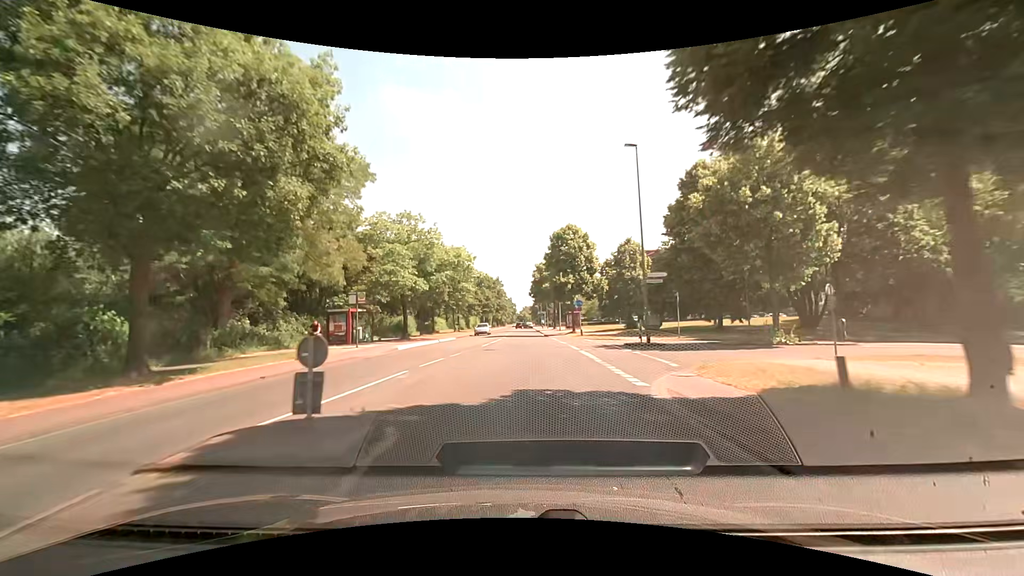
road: tertiary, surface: asphalt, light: Day
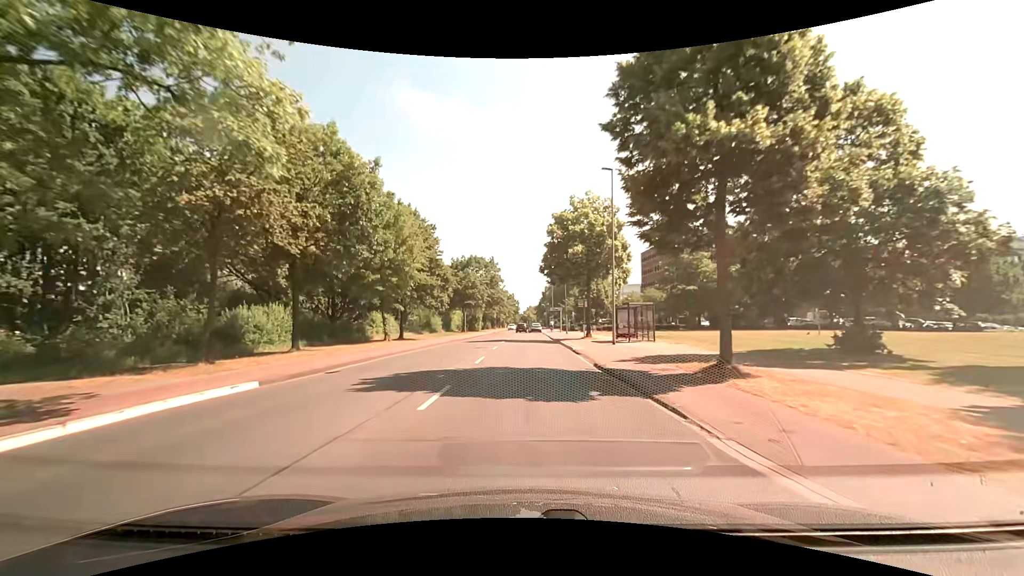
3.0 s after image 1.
(+0.1, +37.9) m; 0°
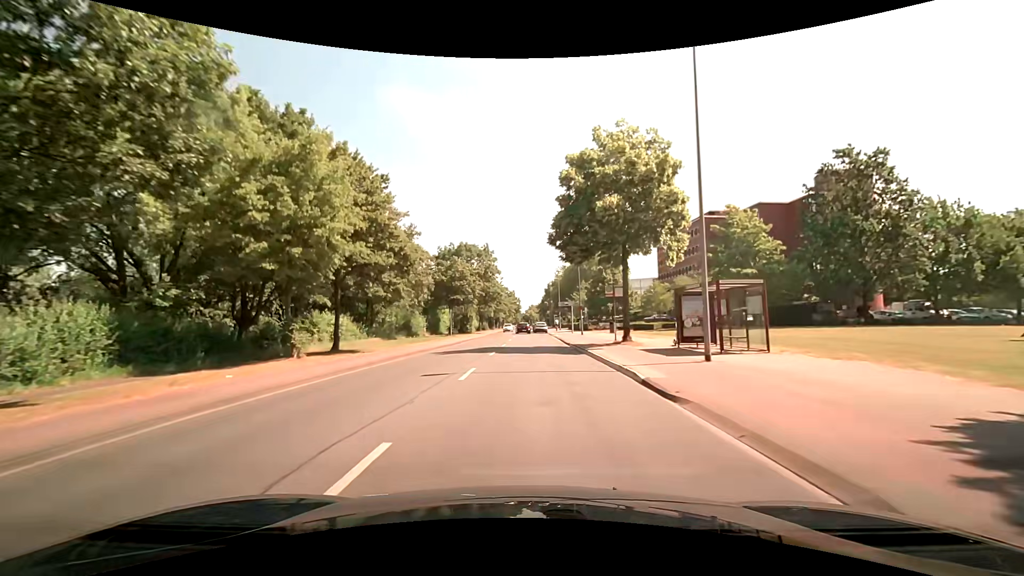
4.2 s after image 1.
(-0.1, +14.3) m; 0°
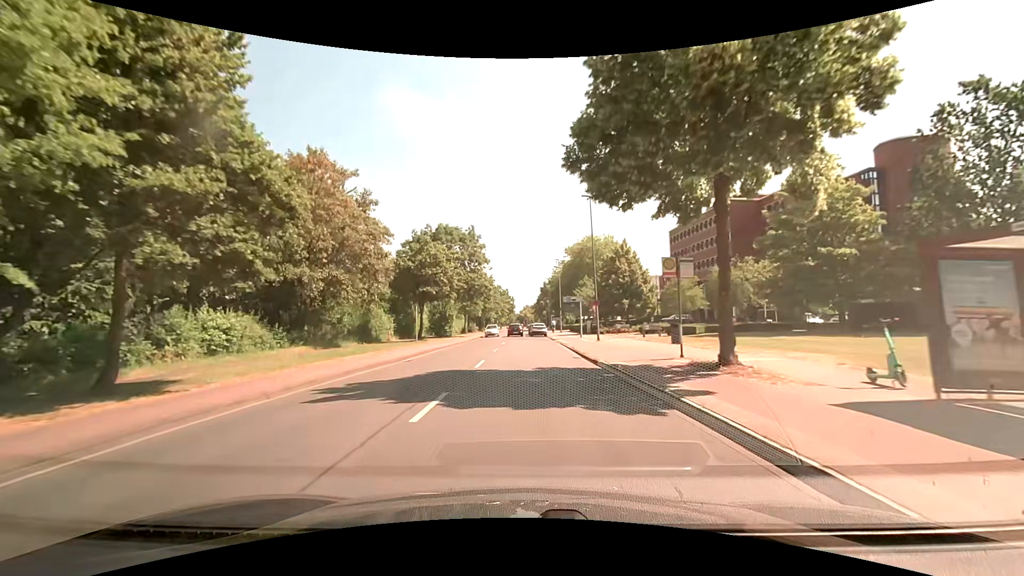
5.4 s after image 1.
(0.0, +13.7) m; 0°
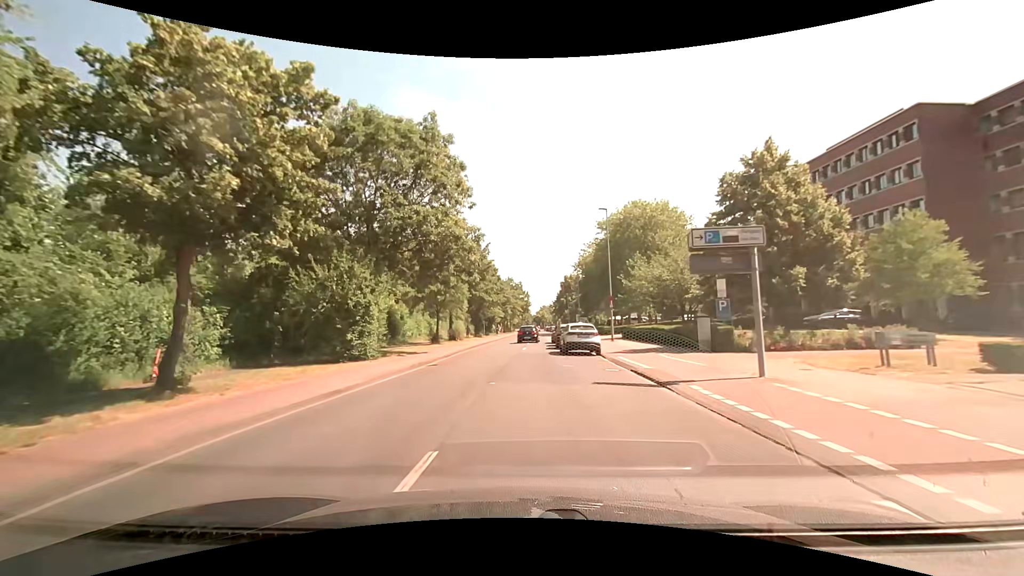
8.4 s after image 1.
(-0.2, +31.7) m; -2°
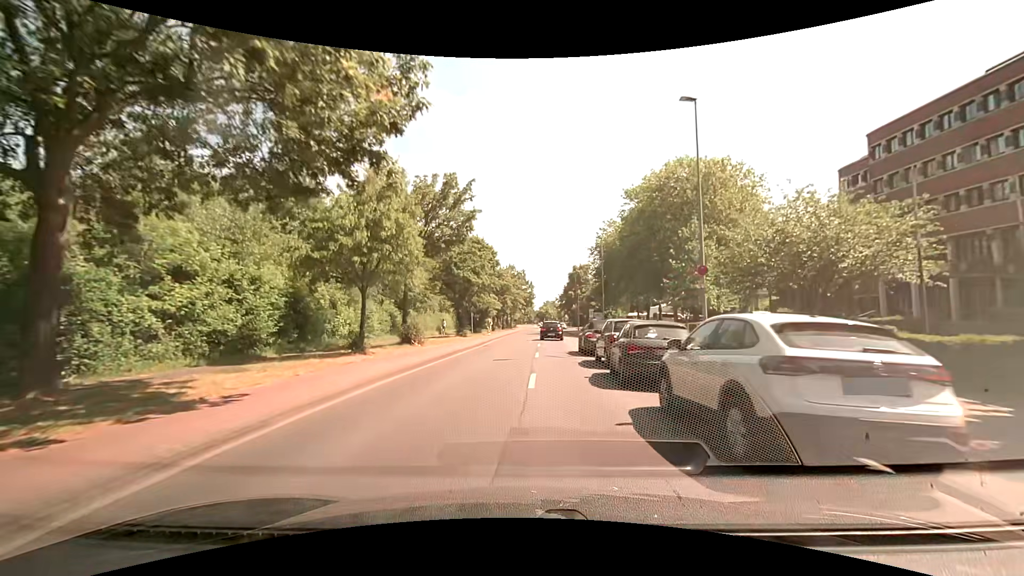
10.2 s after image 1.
(-0.3, +19.1) m; -1°
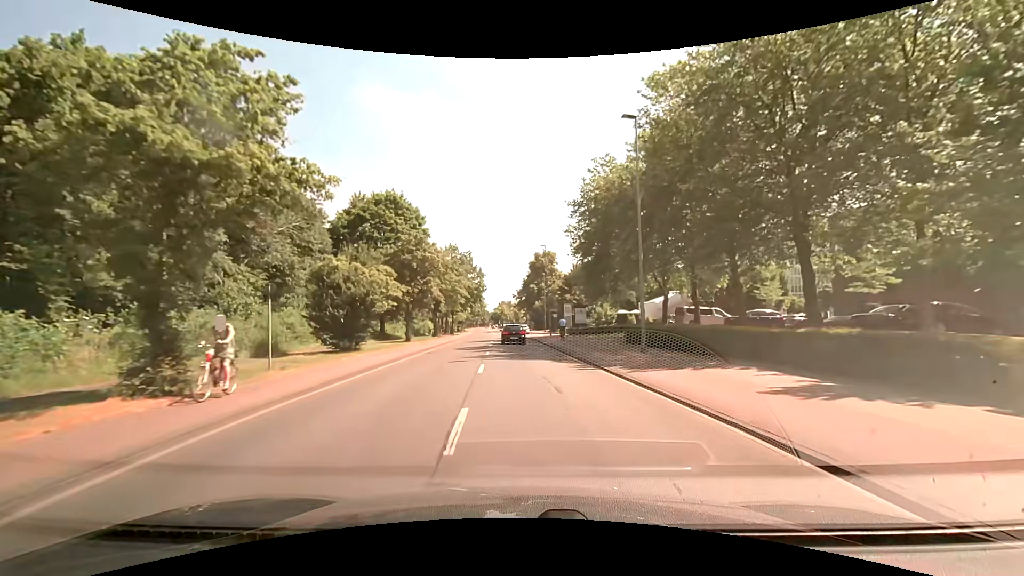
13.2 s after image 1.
(+1.5, +32.1) m; +5°
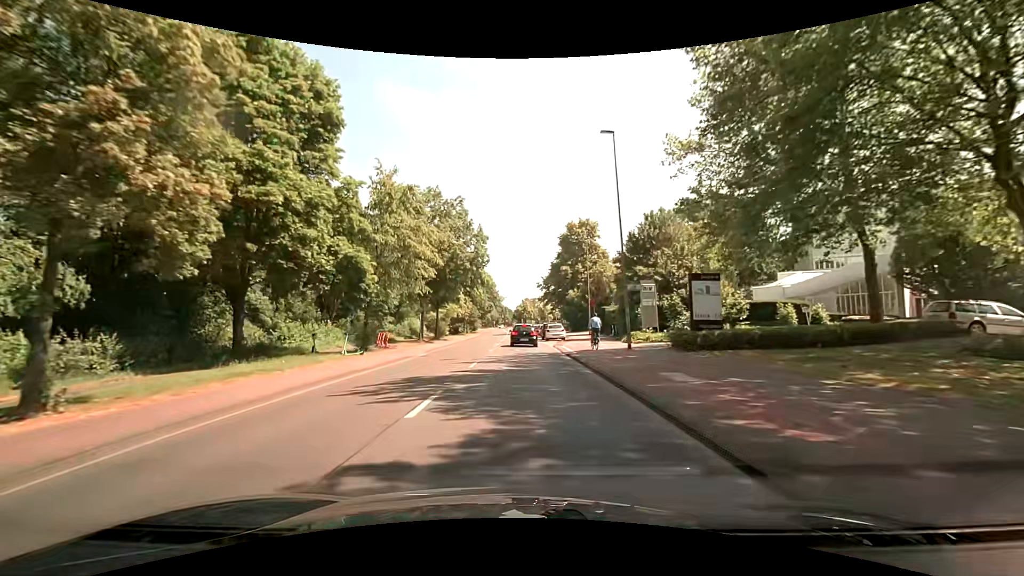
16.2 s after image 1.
(-0.6, +34.0) m; -3°
